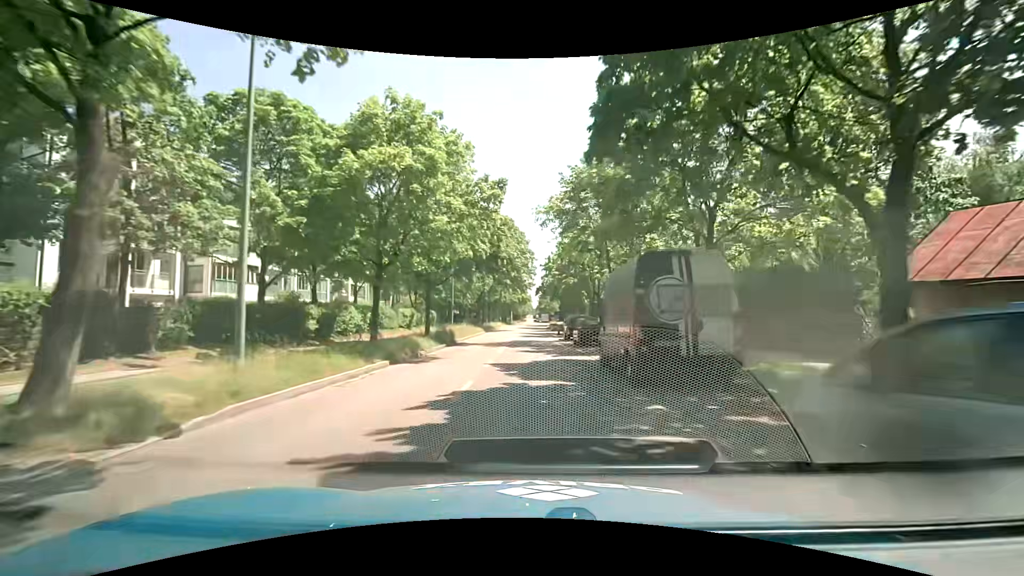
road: tertiary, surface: asphalt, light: Day
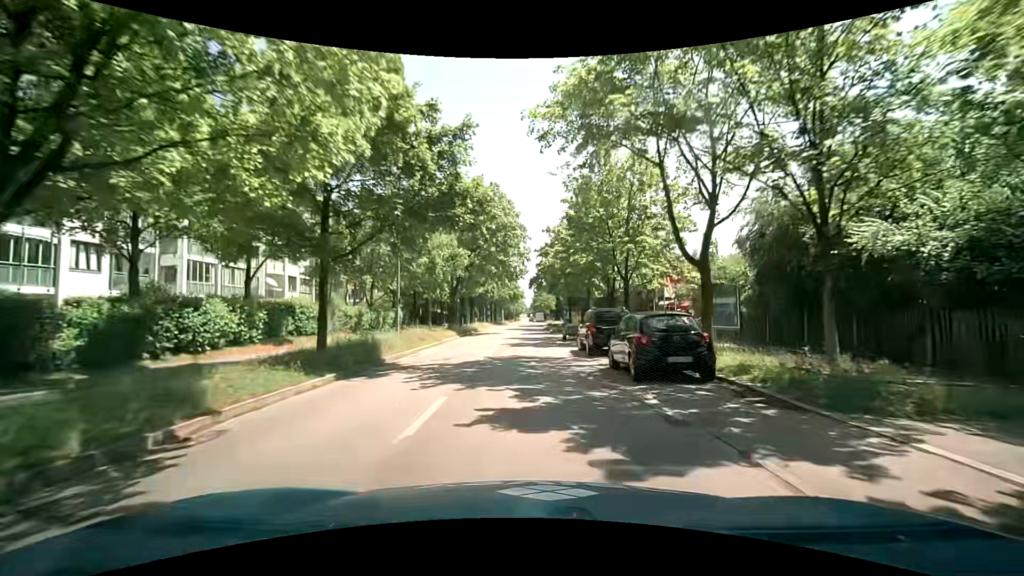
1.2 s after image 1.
(+0.2, +14.7) m; +2°
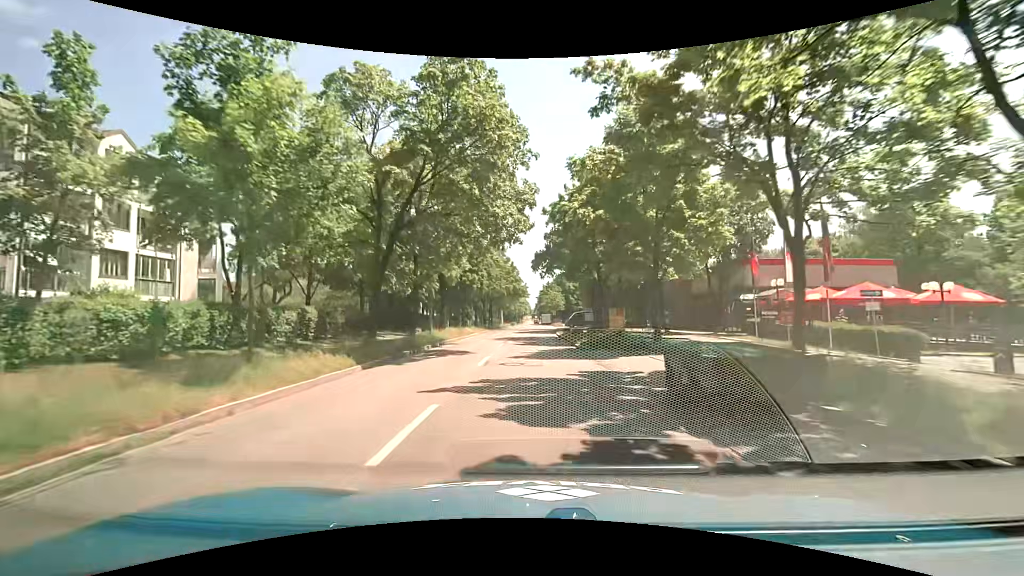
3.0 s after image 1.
(-0.3, +22.0) m; -1°
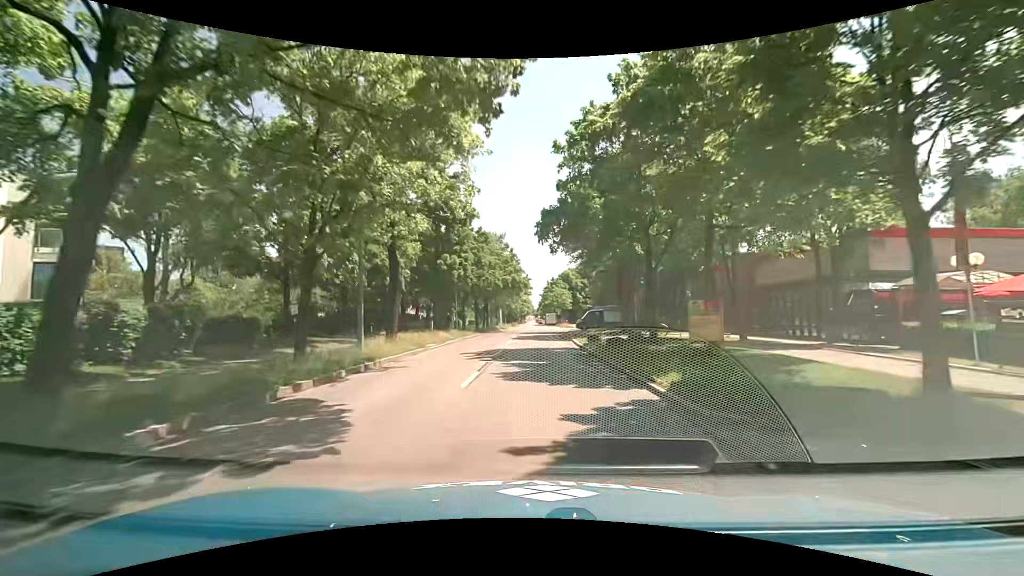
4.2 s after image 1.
(0.0, +13.9) m; 0°
